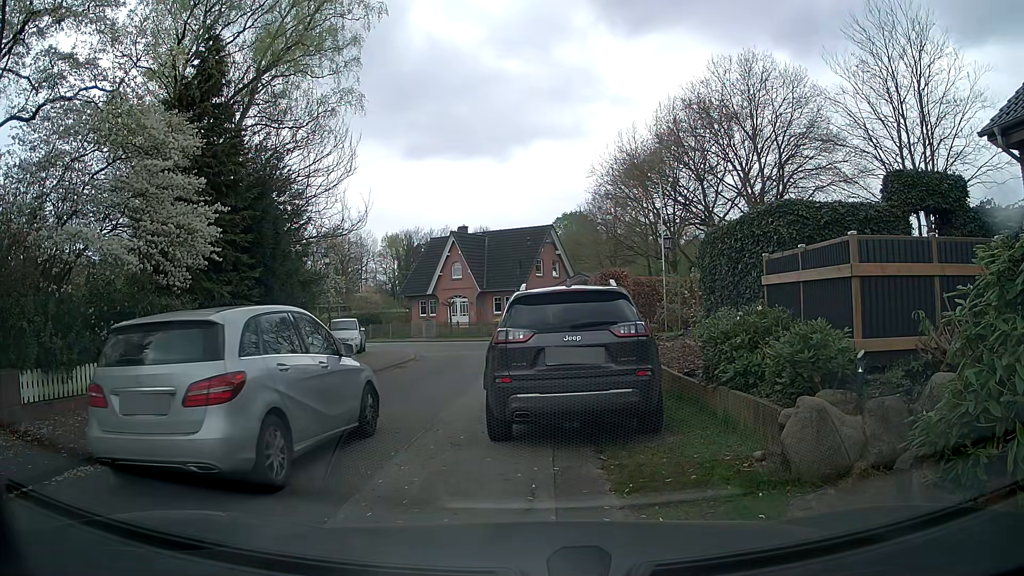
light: Day
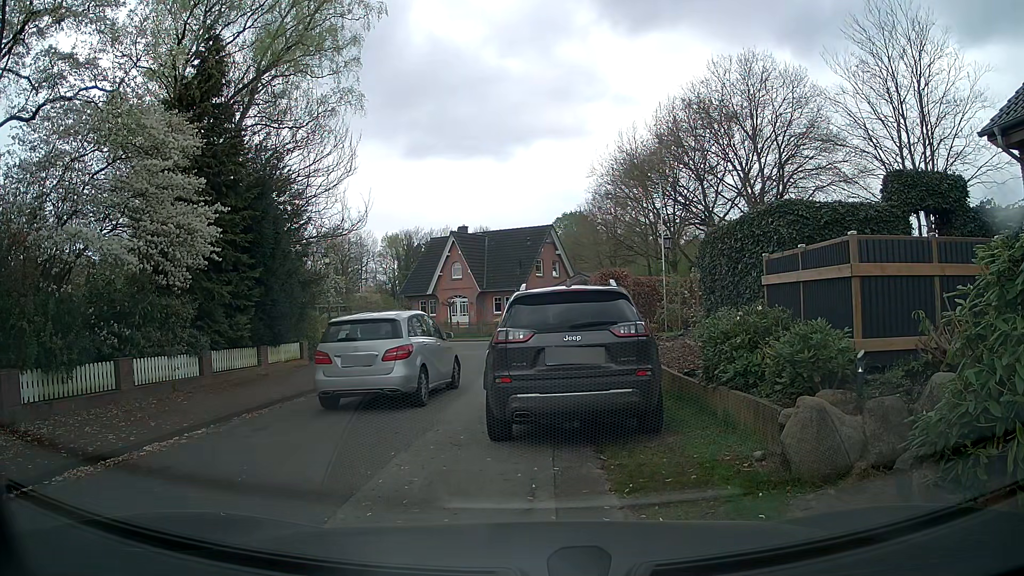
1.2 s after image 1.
(0.0, 0.0) m; 0°
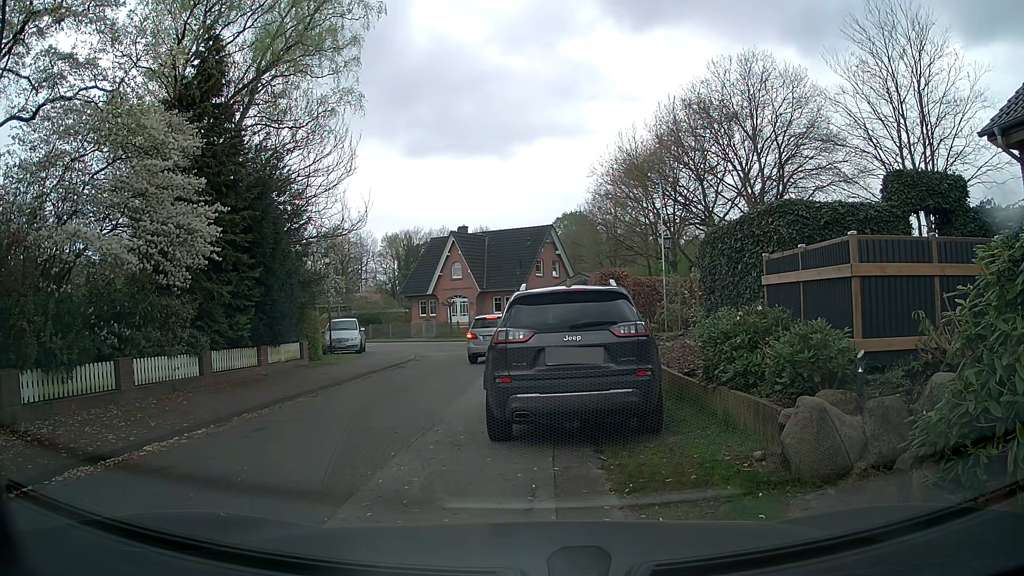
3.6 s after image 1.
(0.0, 0.0) m; 0°
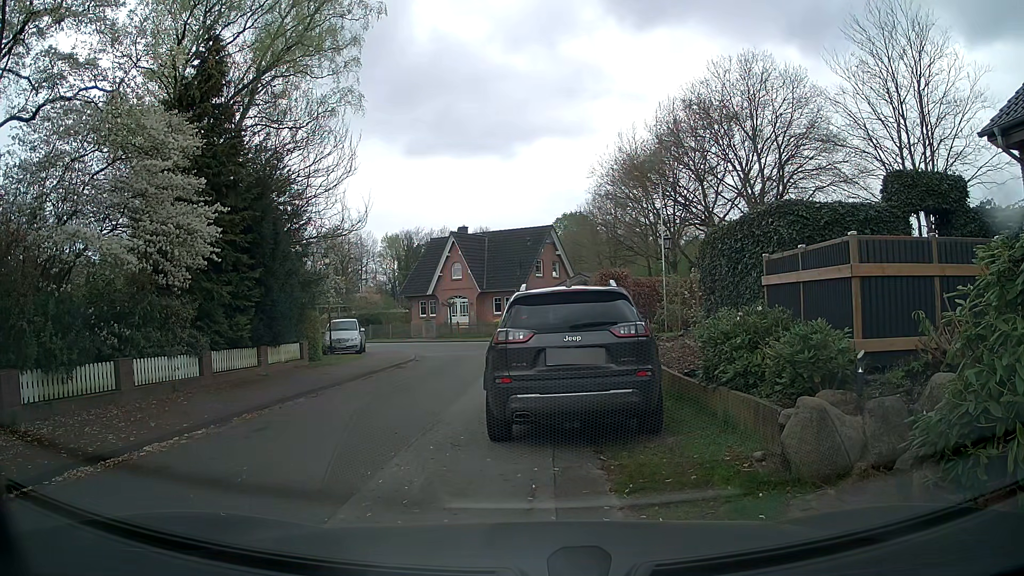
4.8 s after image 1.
(0.0, 0.0) m; 0°
